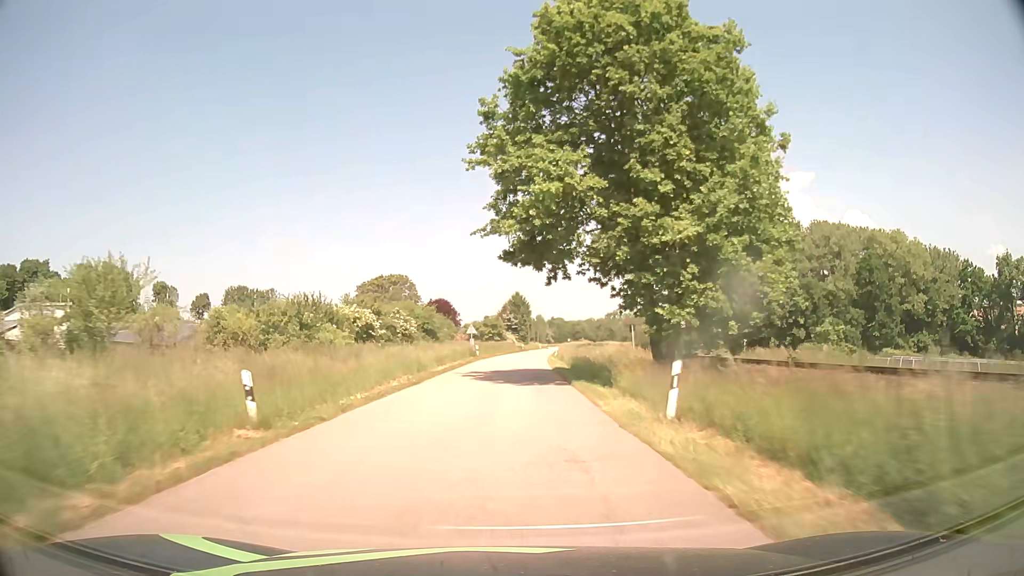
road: tertiary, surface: asphalt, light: Day
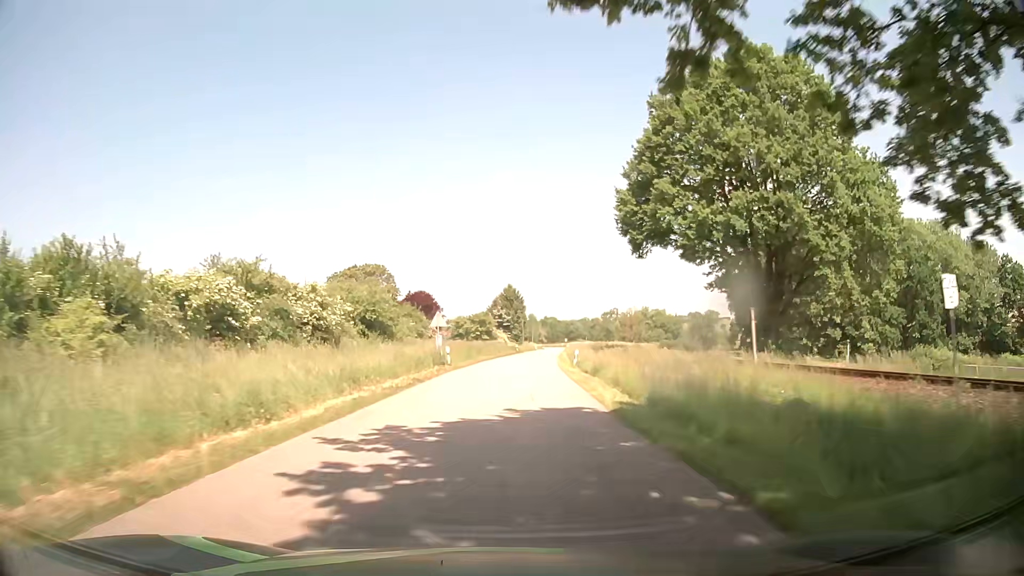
(+0.1, +21.1) m; 0°
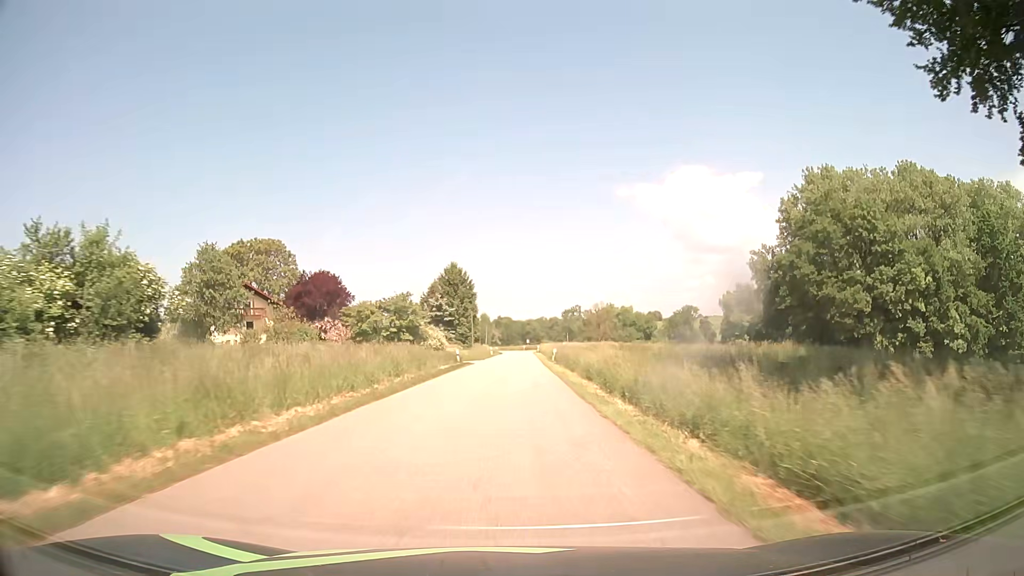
(+1.6, +42.5) m; +4°
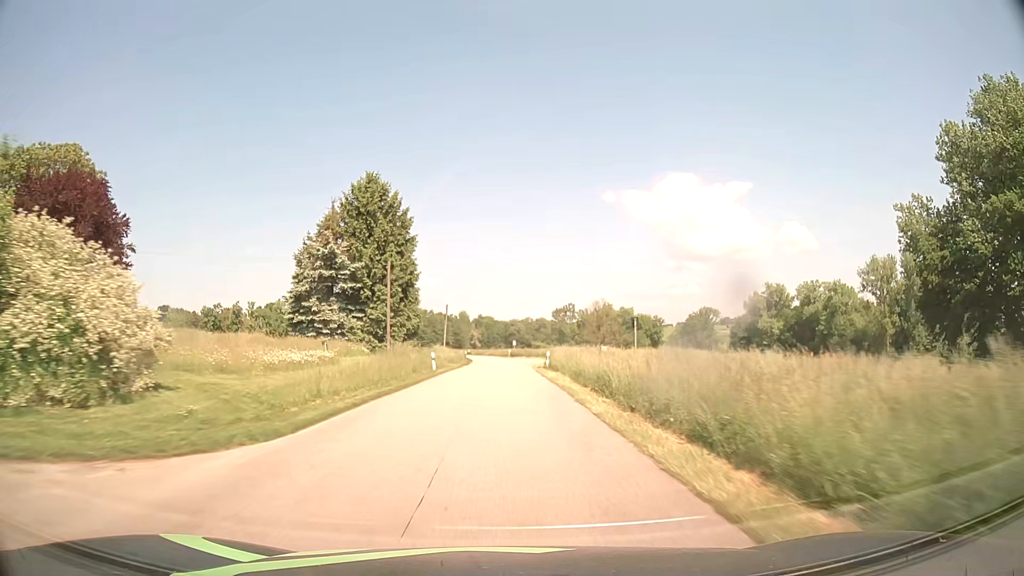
(+1.2, +53.6) m; +2°
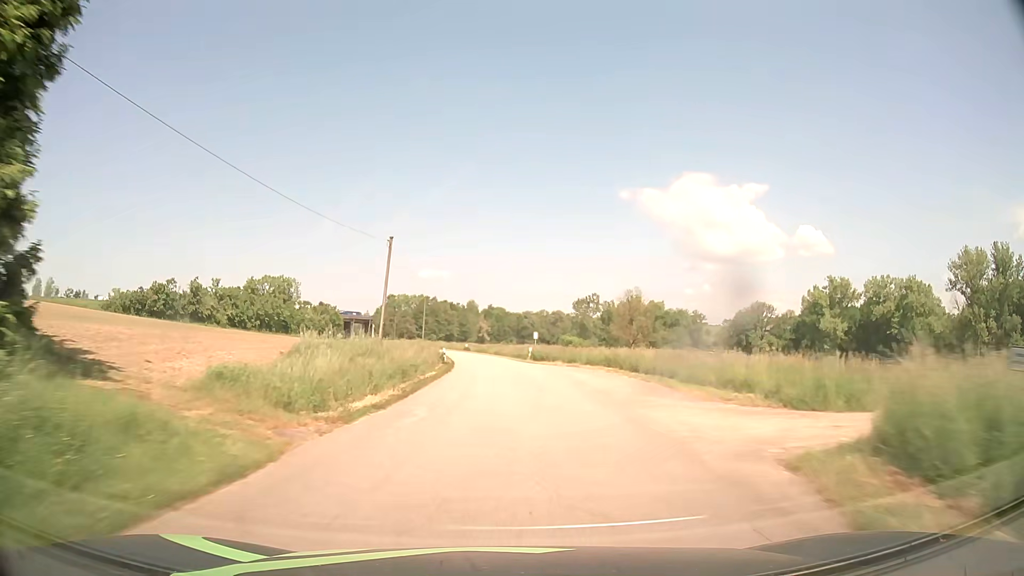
(-0.5, +43.0) m; -1°
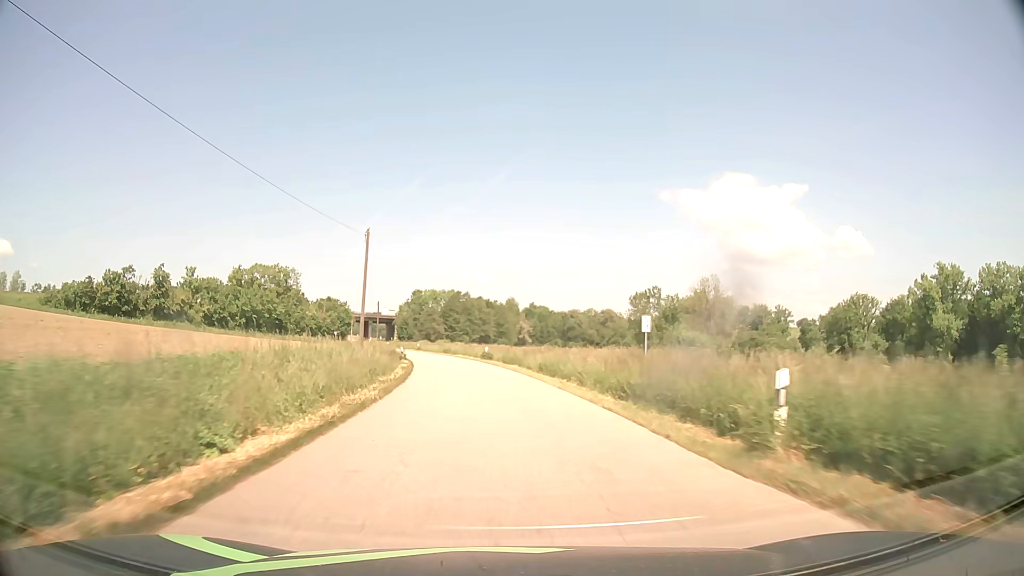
(-0.6, +43.2) m; -3°
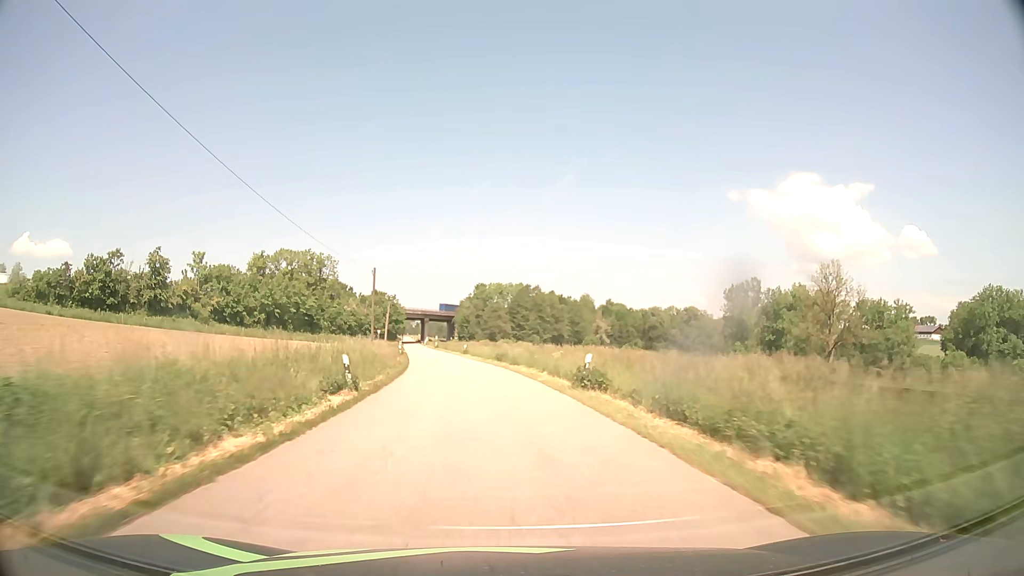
(-1.6, +32.3) m; -6°
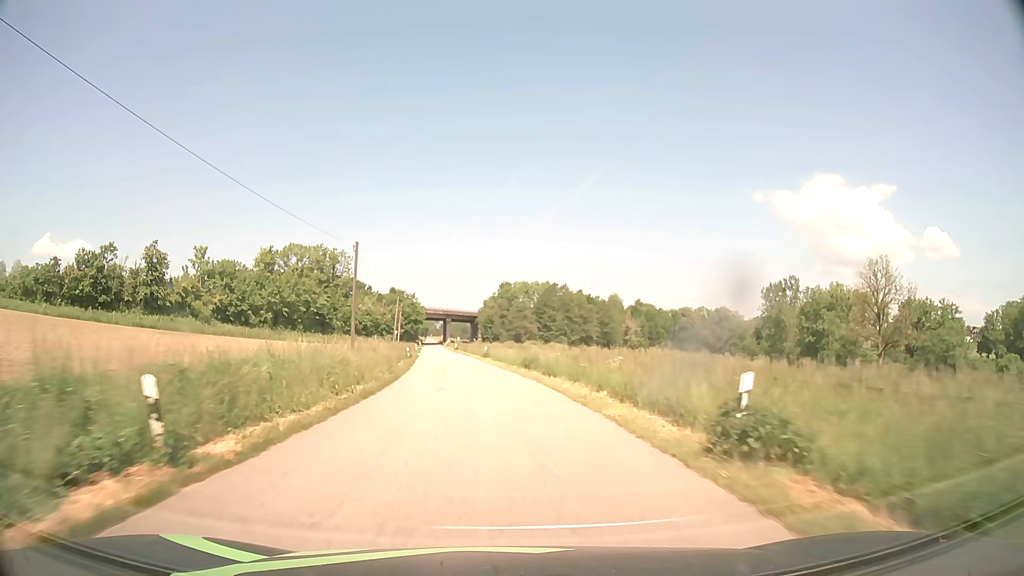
(-0.2, +10.8) m; -2°
(0, +10) (-1, +20) (-2, +30) (-3, +40) (-4, +50) (-5, +60) (-7, +70) (-8, +80) (-9, +89) (-10, +99) m
